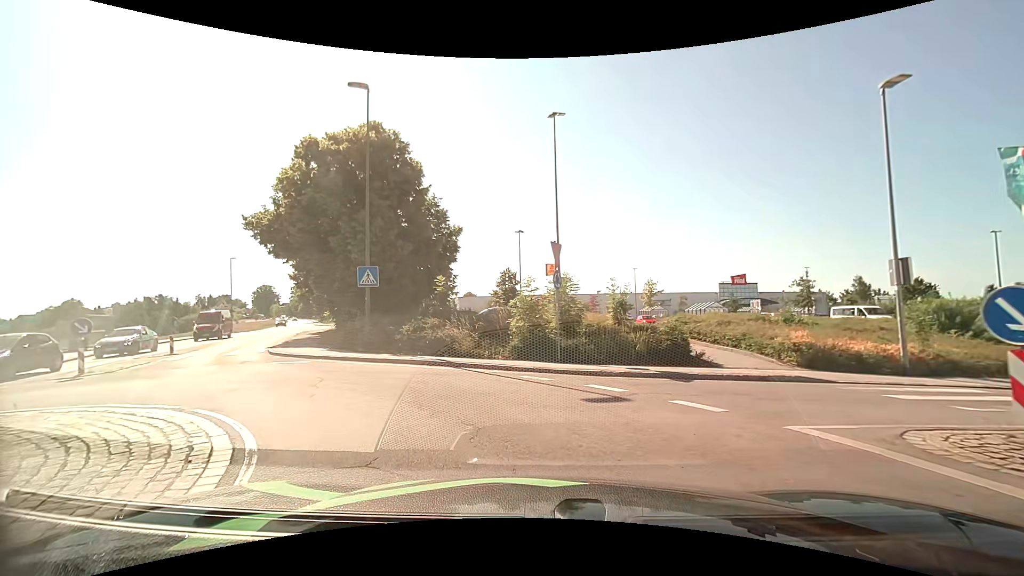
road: tertiary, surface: asphalt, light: Day
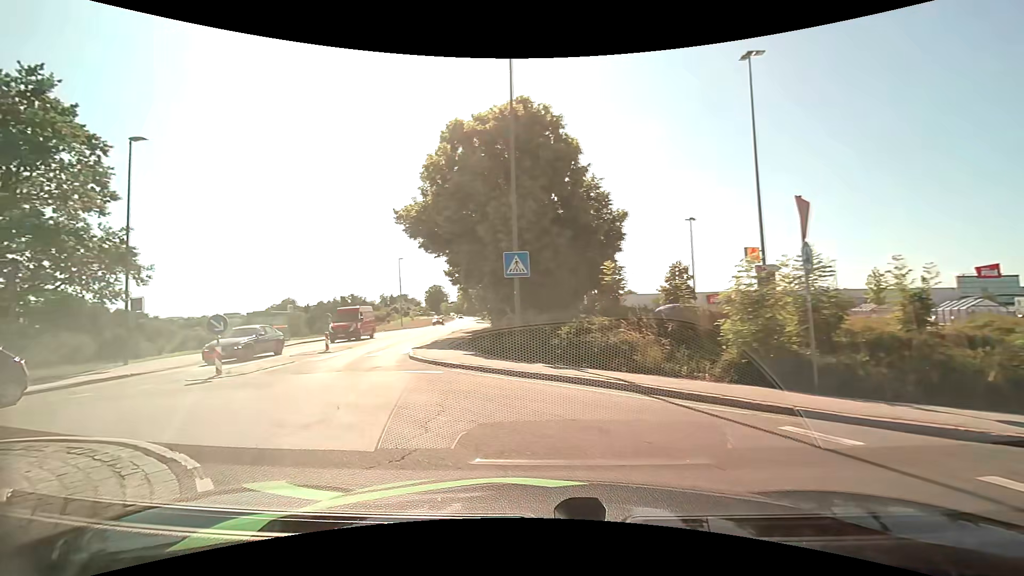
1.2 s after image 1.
(-0.6, +4.4) m; -19°
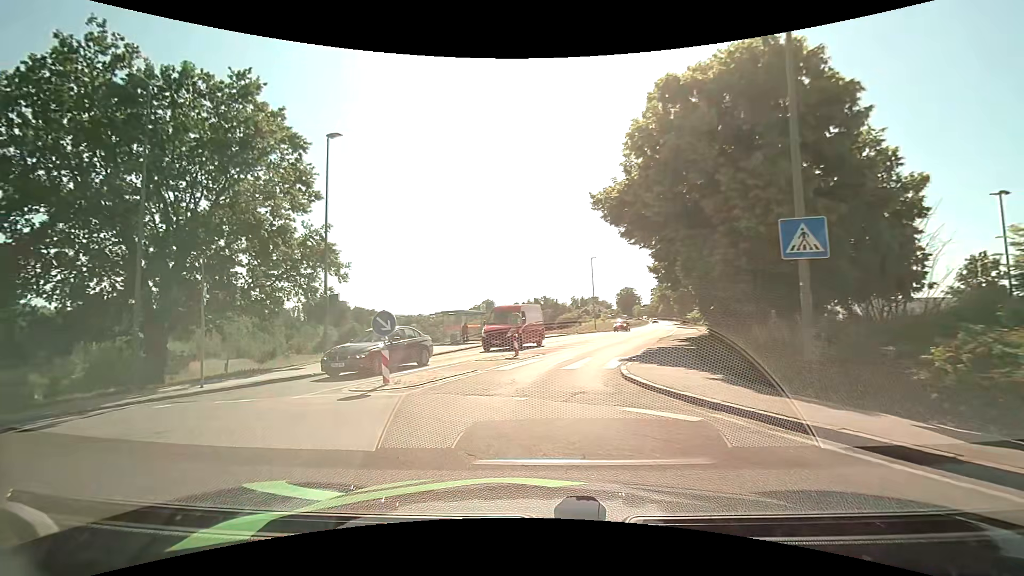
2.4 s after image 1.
(-1.0, +4.7) m; -21°
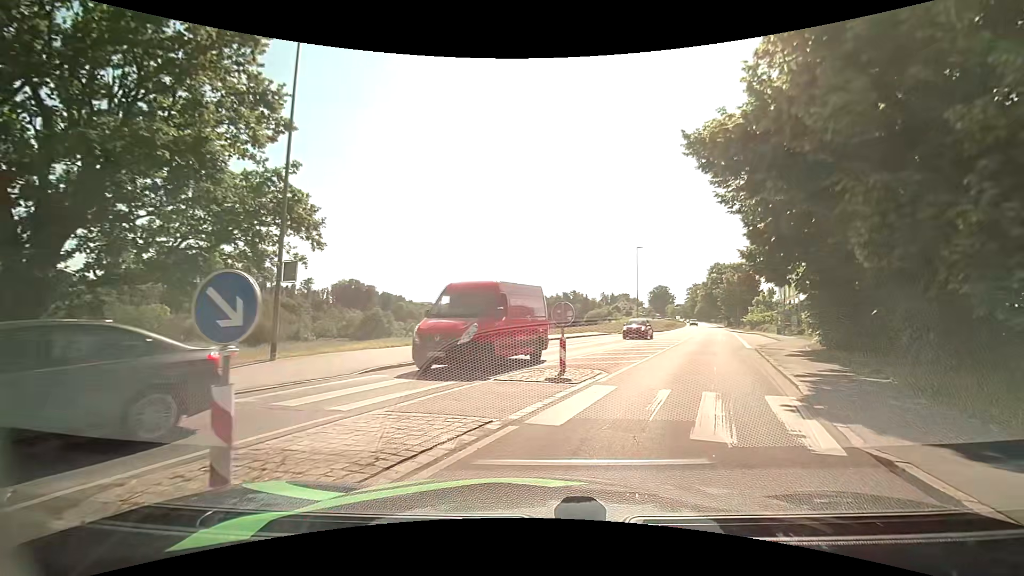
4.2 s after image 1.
(-0.8, +7.9) m; -3°
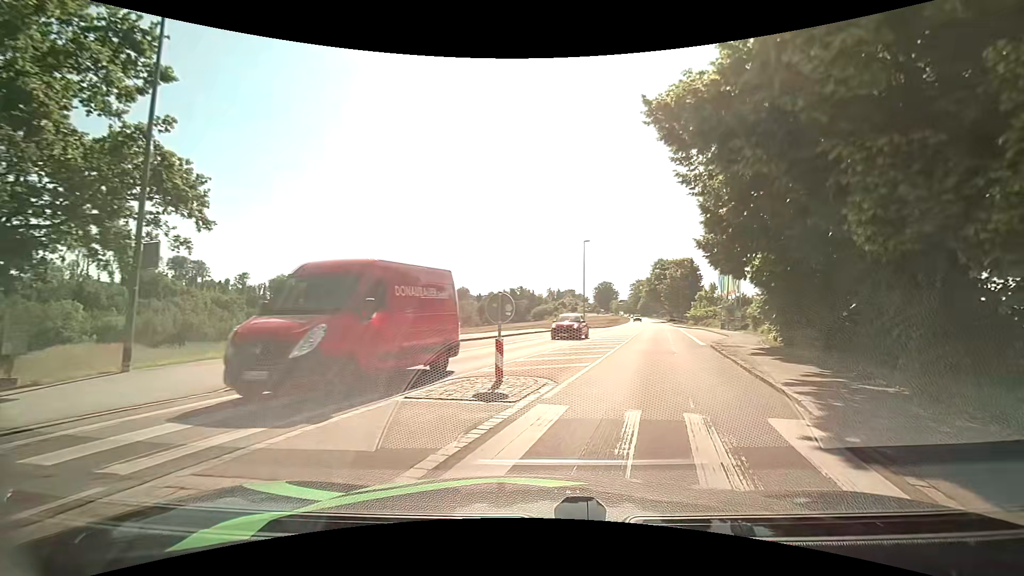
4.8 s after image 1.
(+0.1, +2.8) m; +7°
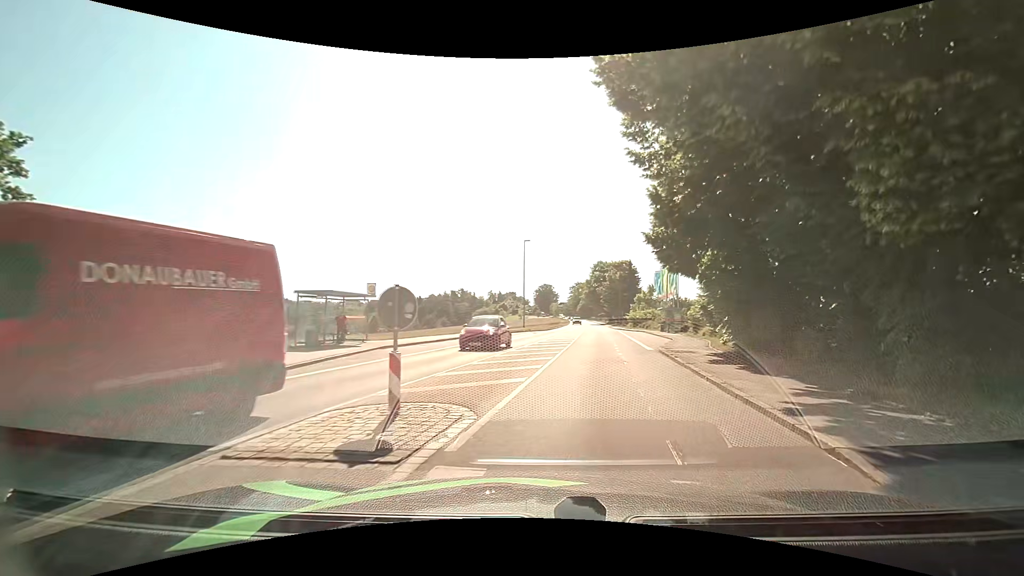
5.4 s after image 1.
(+0.1, +2.9) m; +5°
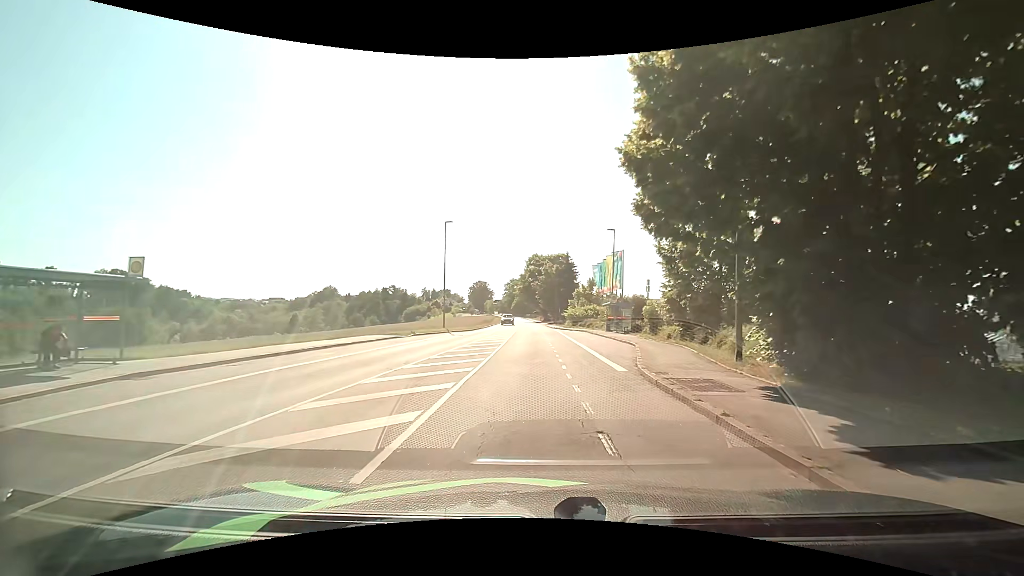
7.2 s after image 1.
(+1.1, +10.2) m; +7°
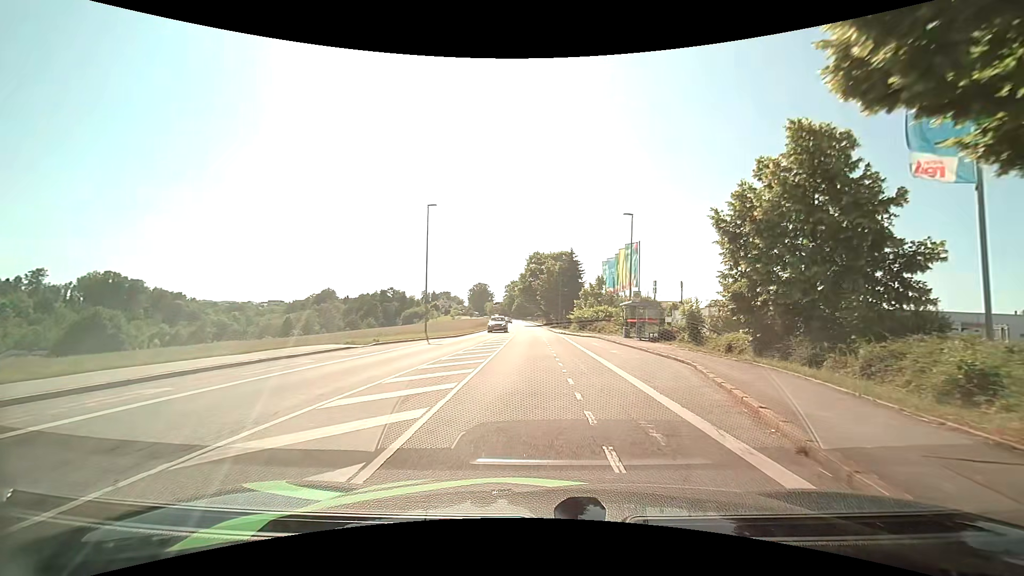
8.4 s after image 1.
(+0.2, +8.5) m; +1°
